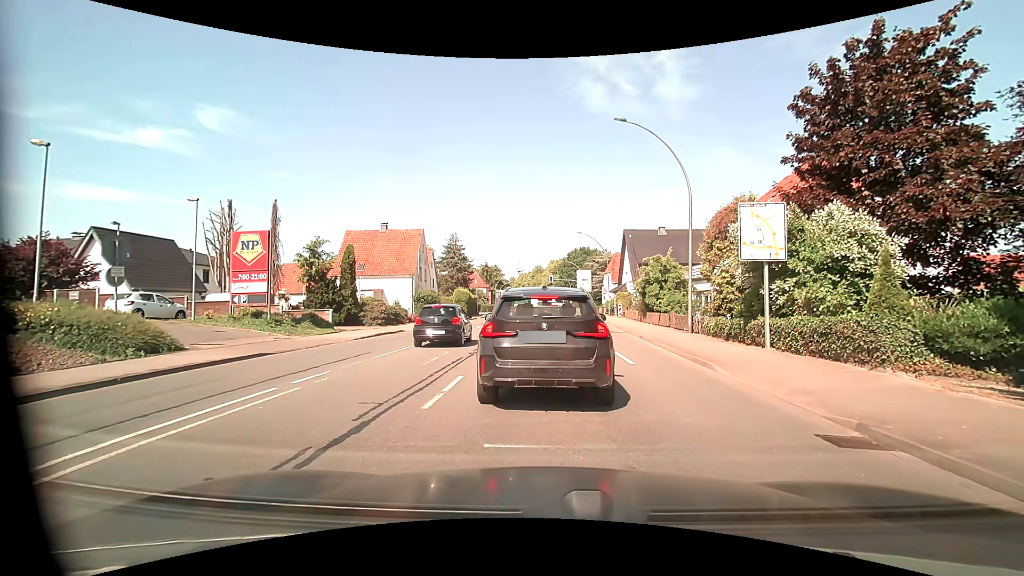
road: primary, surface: asphalt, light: Day
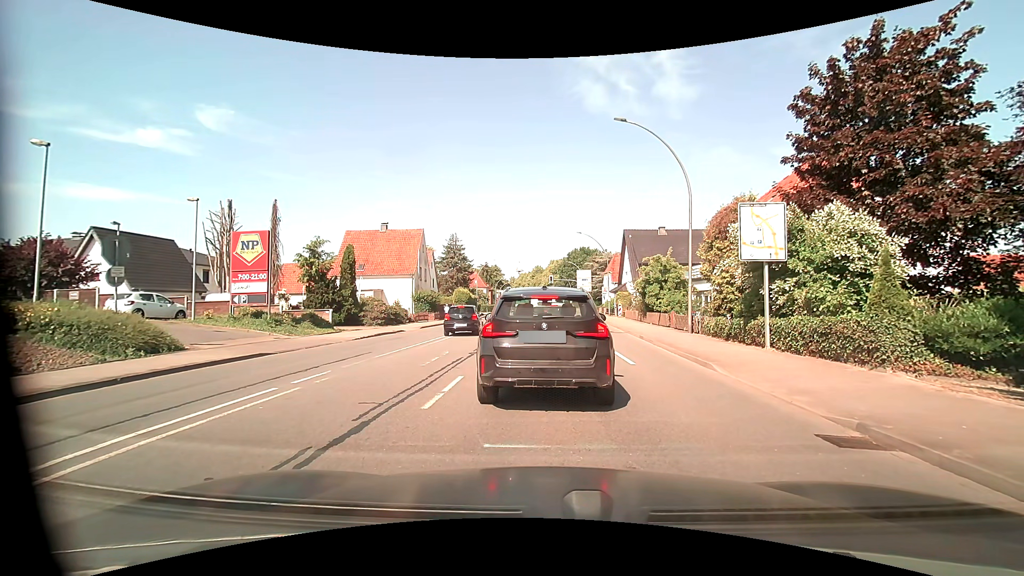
(0.0, 0.0) m; 0°
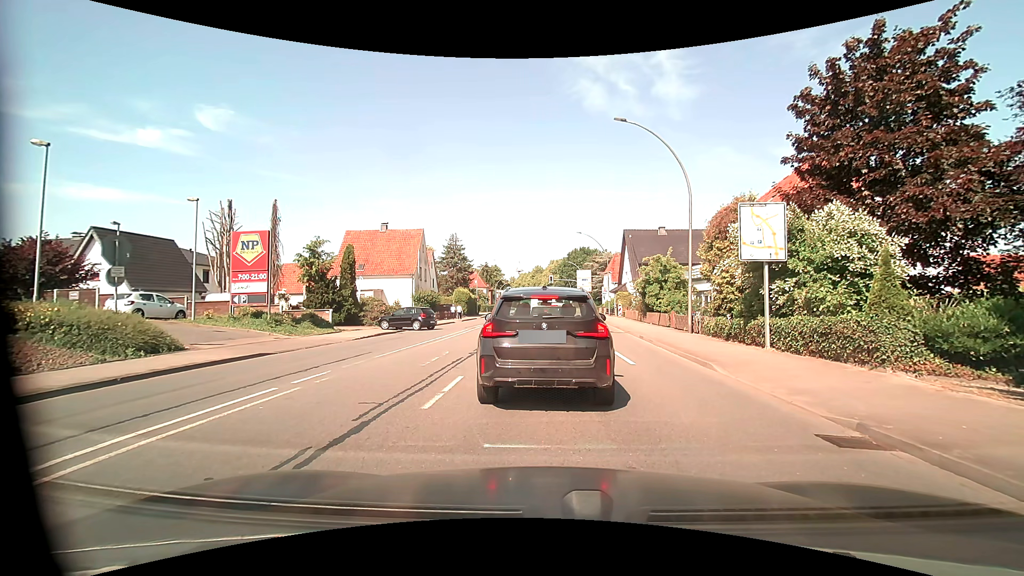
(0.0, 0.0) m; 0°
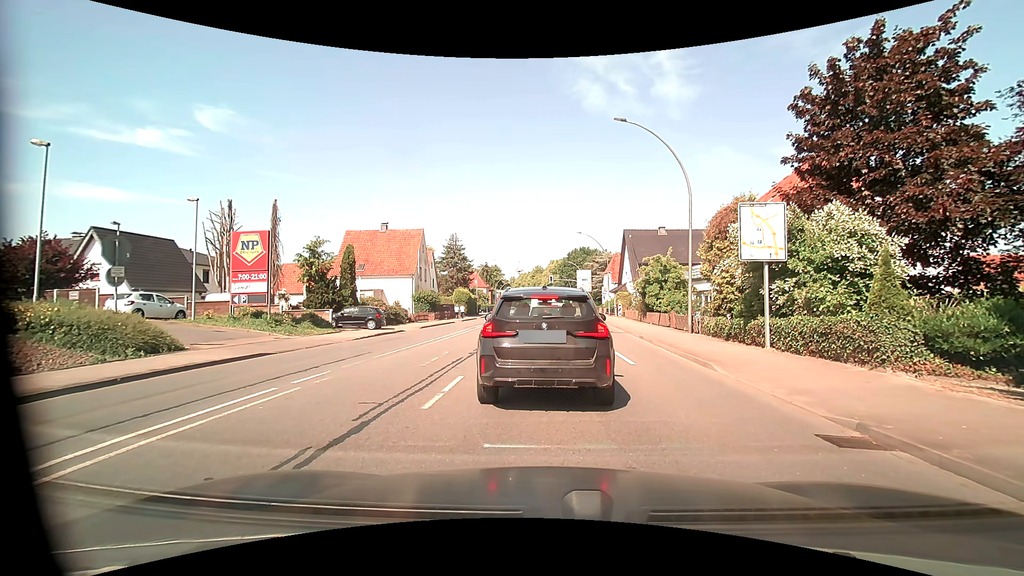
(0.0, 0.0) m; 0°
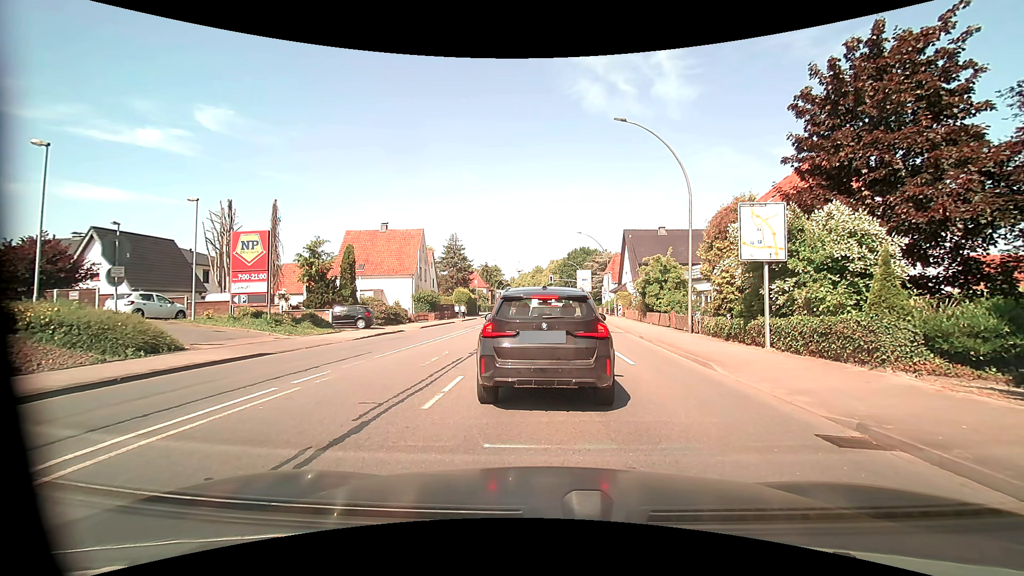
(0.0, 0.0) m; 0°
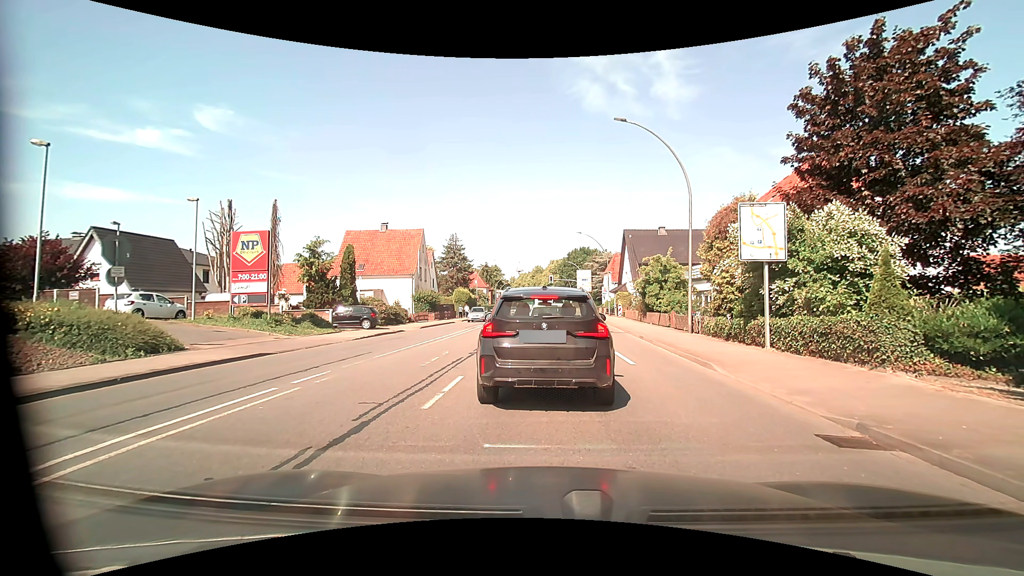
(0.0, 0.0) m; 0°
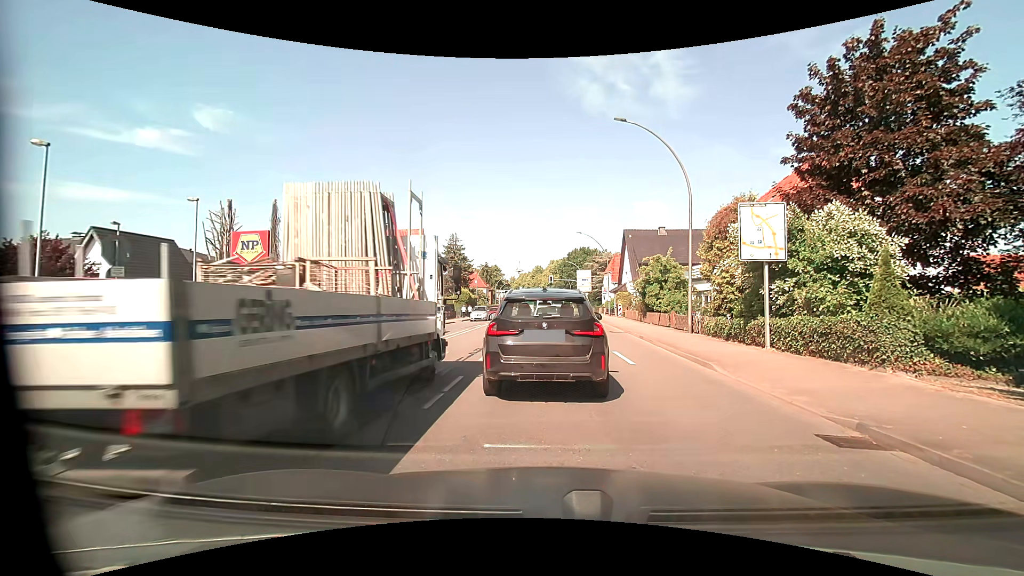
(0.0, 0.0) m; 0°
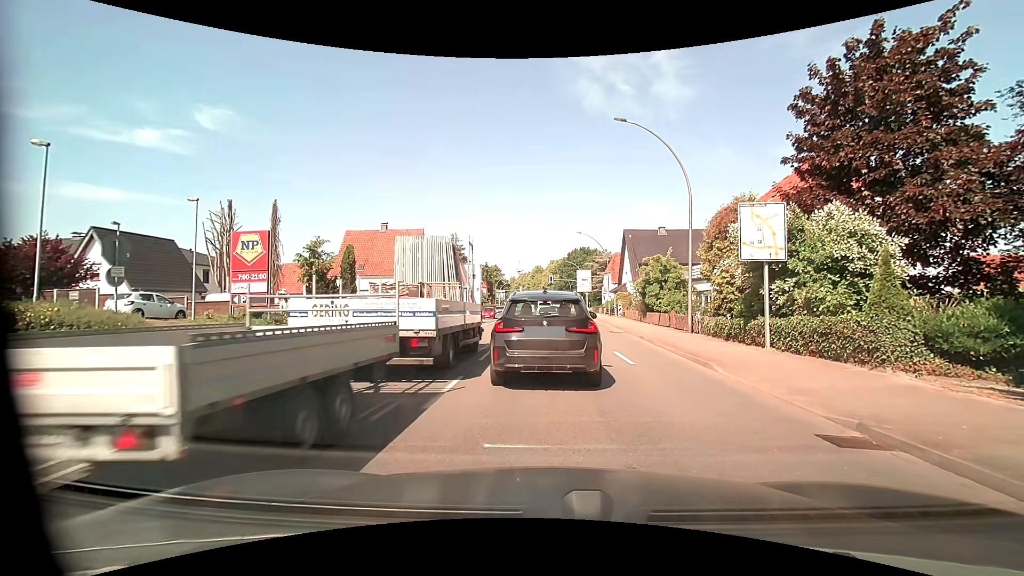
(0.0, 0.0) m; 0°
(0, +10) (0, +20) (+1, +30) (+1, +40) (+1, +50) (+1, +60) (+1, +70) (+1, +80) (+1, +90) (+2, +100) m
